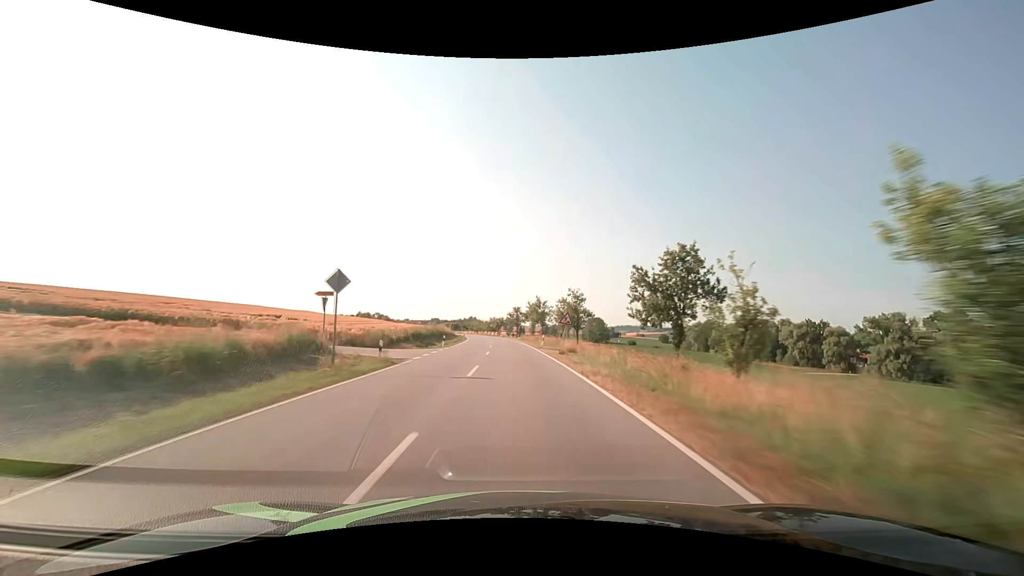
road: secondary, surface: asphalt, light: Day
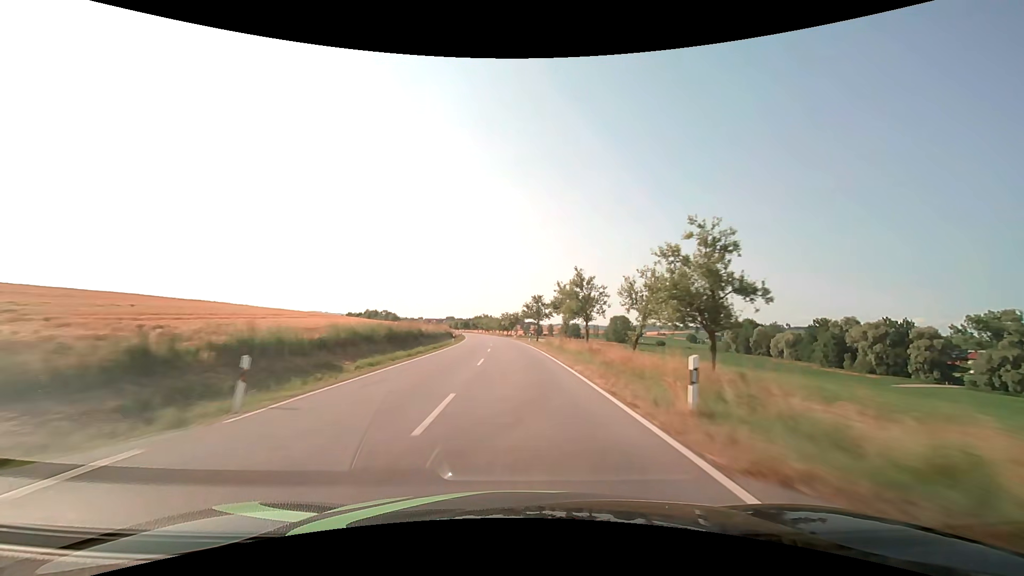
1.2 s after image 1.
(-0.5, +31.8) m; -2°
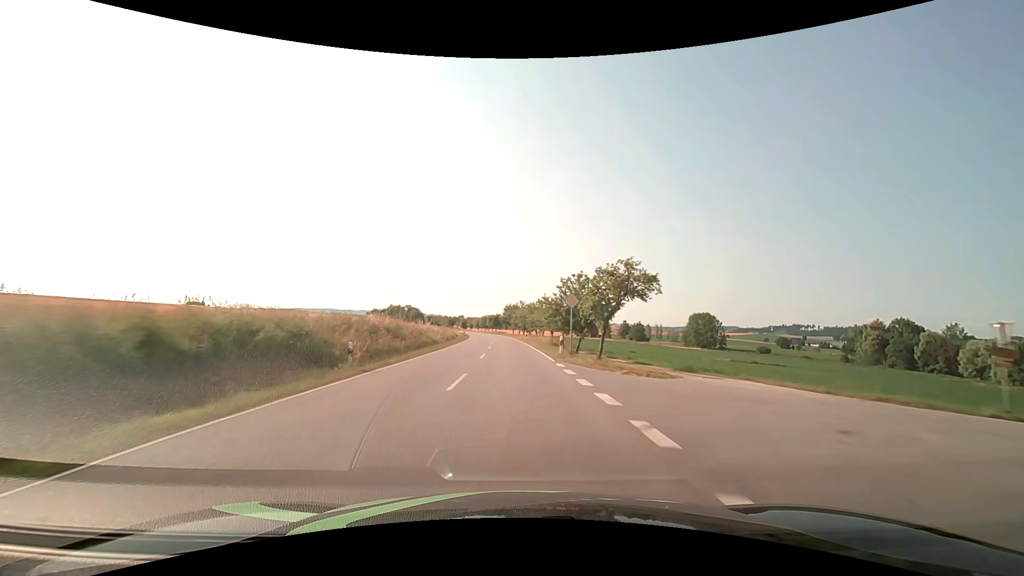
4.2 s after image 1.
(-3.4, +79.4) m; -5°
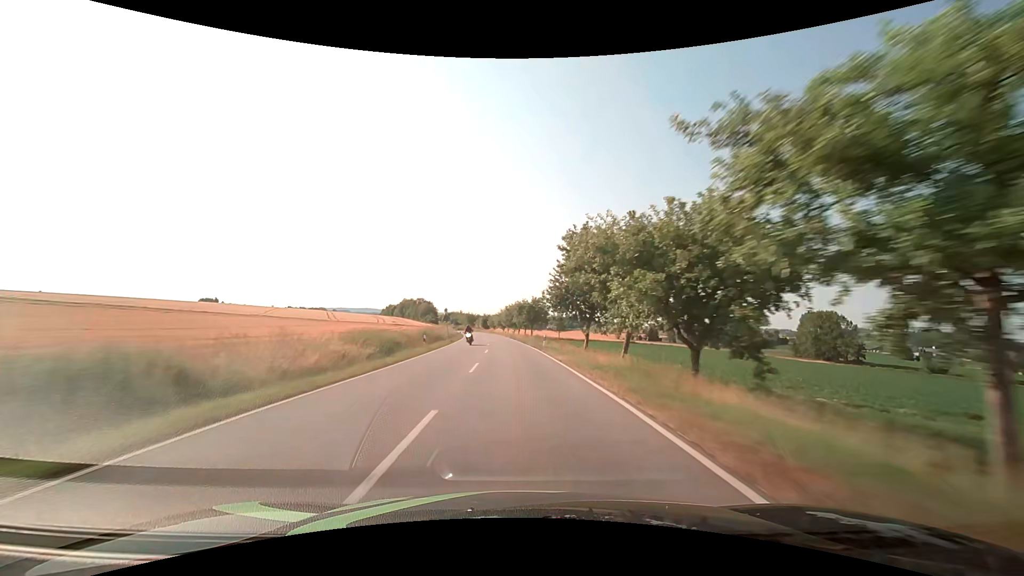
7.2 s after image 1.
(-3.2, +79.1) m; -5°
(0, +10) (0, +20) (0, +30) (-1, +40) (-1, +50) (-2, +60) (-3, +70) (-4, +80) (-5, +90) (-6, +100) m
